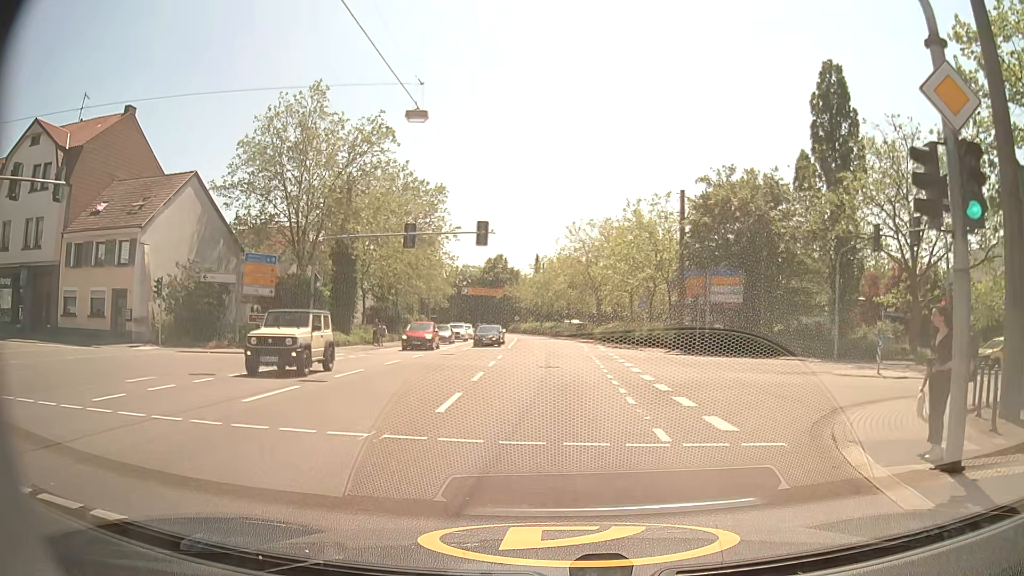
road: secondary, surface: asphalt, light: Day
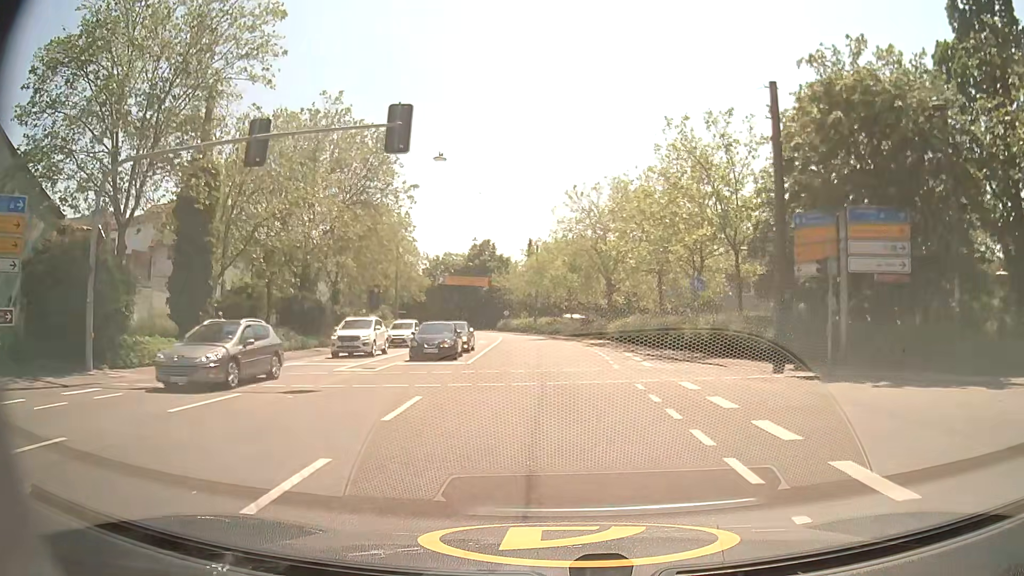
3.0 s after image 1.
(-0.1, +19.8) m; 0°
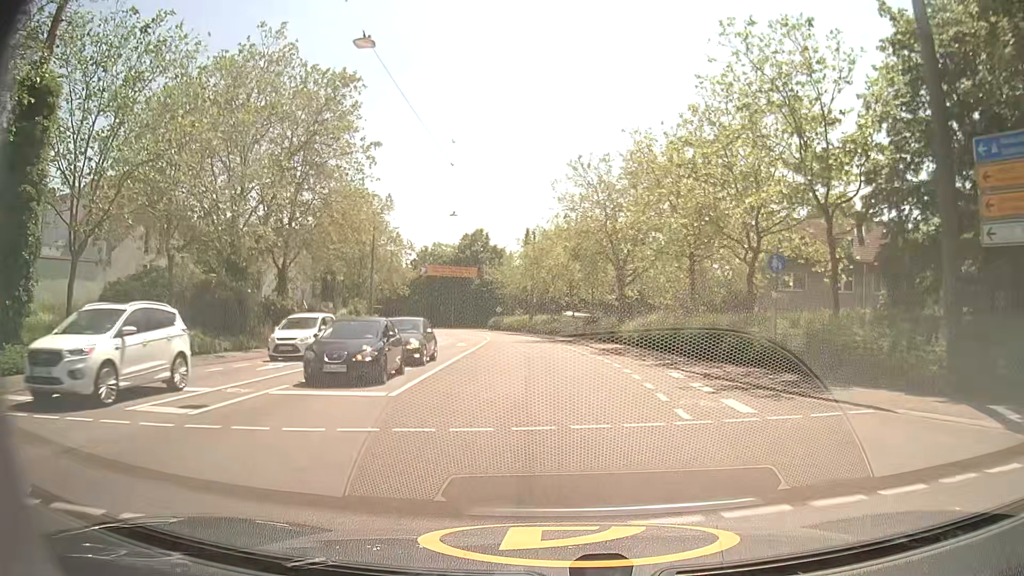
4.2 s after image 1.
(0.0, +10.8) m; +1°
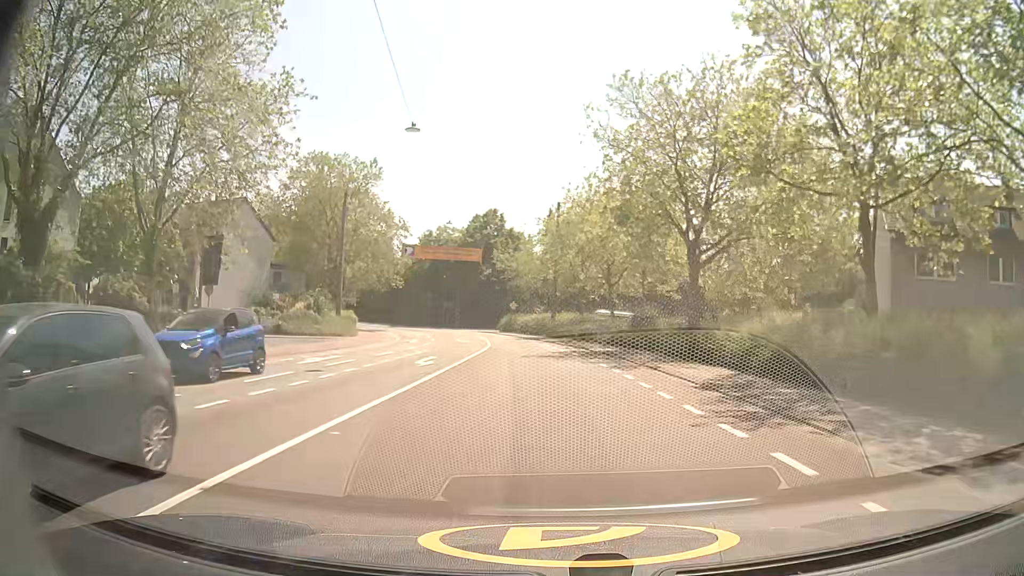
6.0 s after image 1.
(-0.5, +17.8) m; -3°
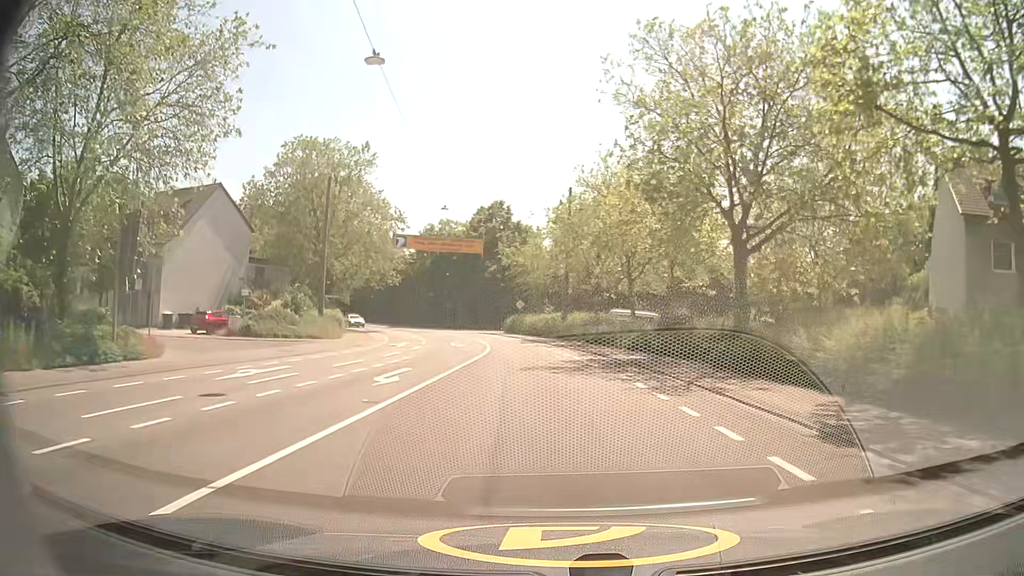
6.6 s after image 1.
(0.0, +6.3) m; -1°
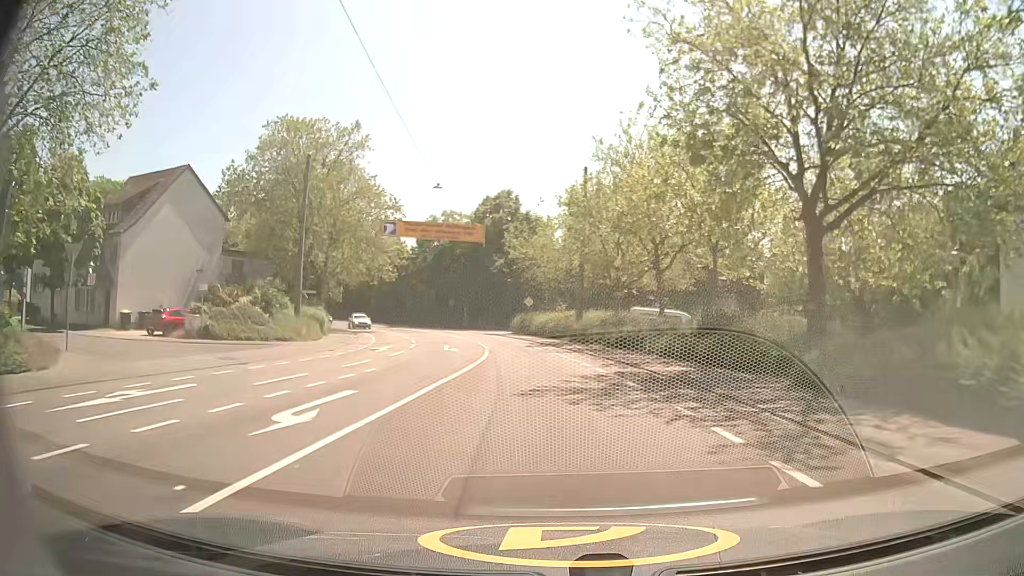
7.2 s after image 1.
(0.0, +6.4) m; -1°
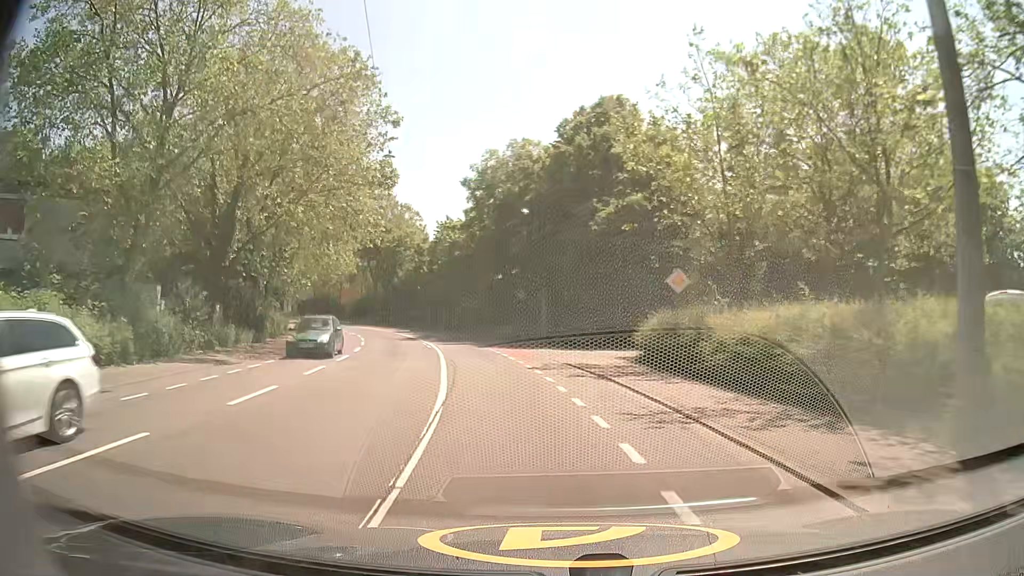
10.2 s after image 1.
(-2.0, +33.3) m; -9°
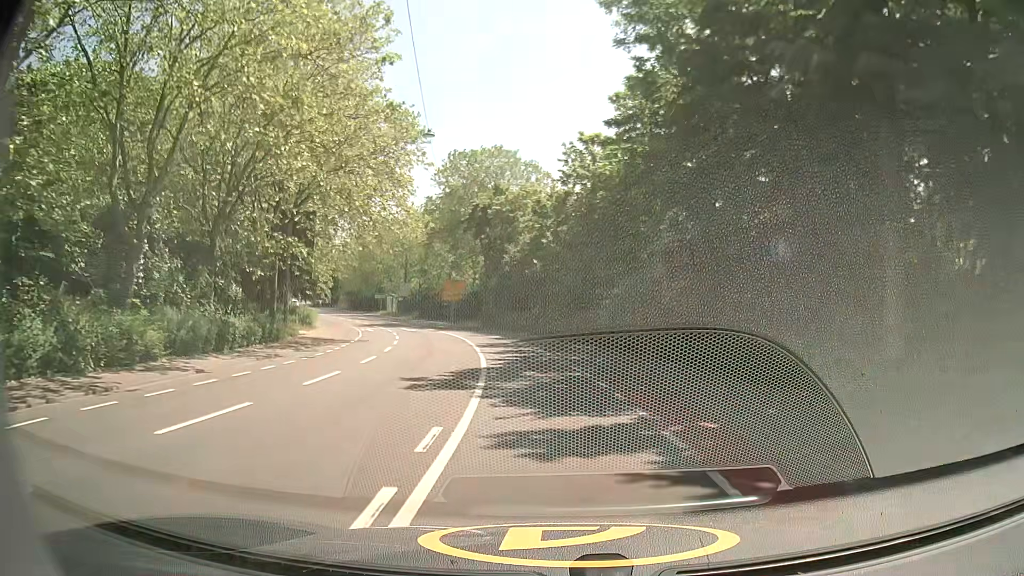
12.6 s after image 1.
(-3.3, +27.5) m; -13°
(0, +10) (-1, +20) (-3, +30) (-4, +40) (-6, +49) (-10, +59) (-14, +68) (-18, +77) (-22, +86) (-27, +95) m
